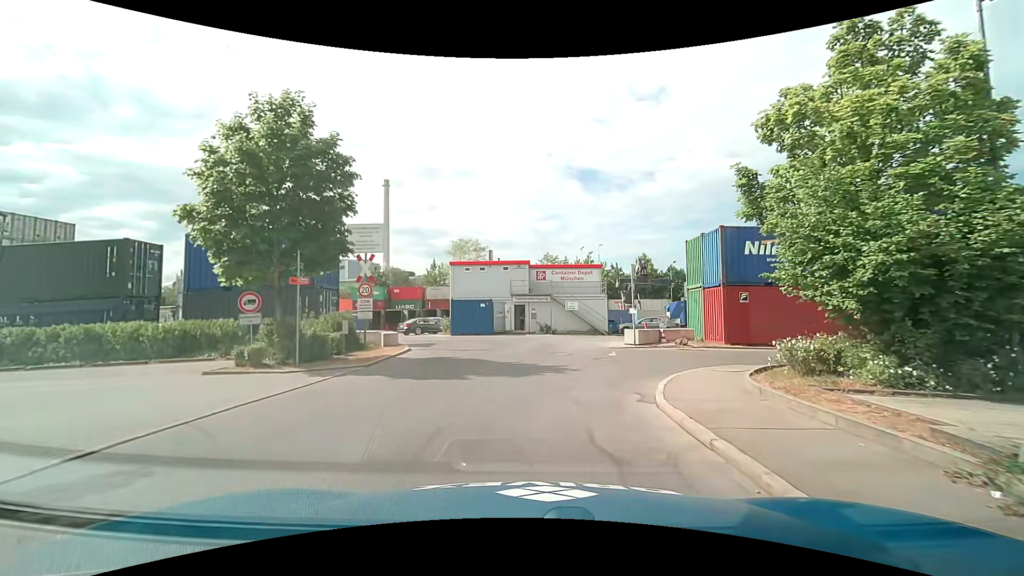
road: residential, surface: asphalt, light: Day
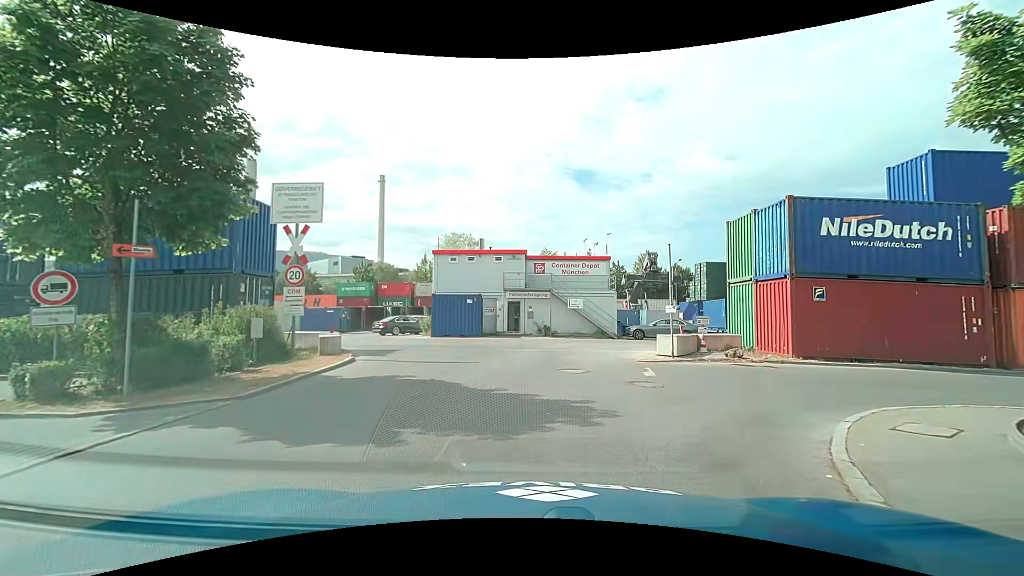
(0.0, +5.7) m; +1°
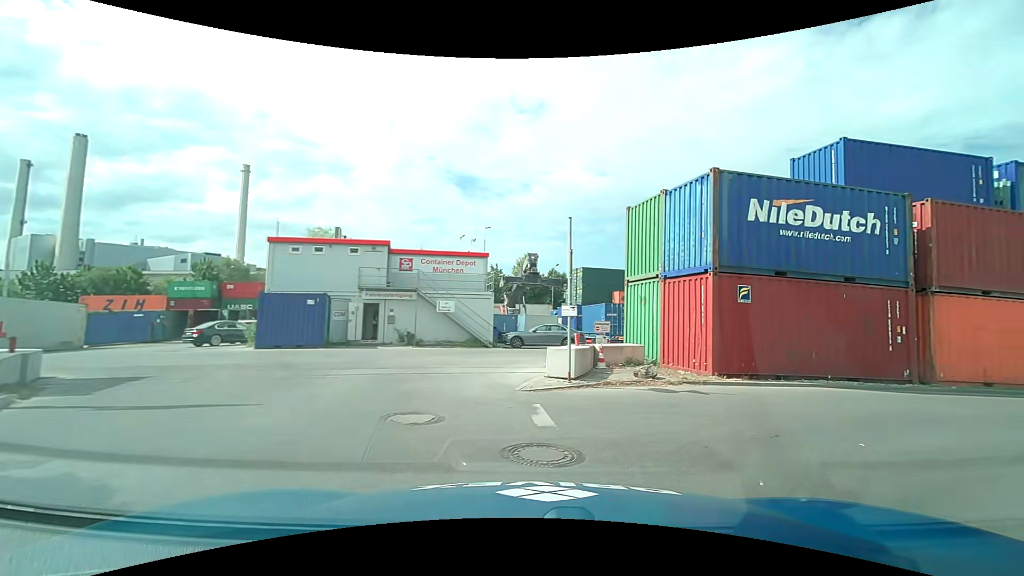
(+0.3, +5.1) m; +12°
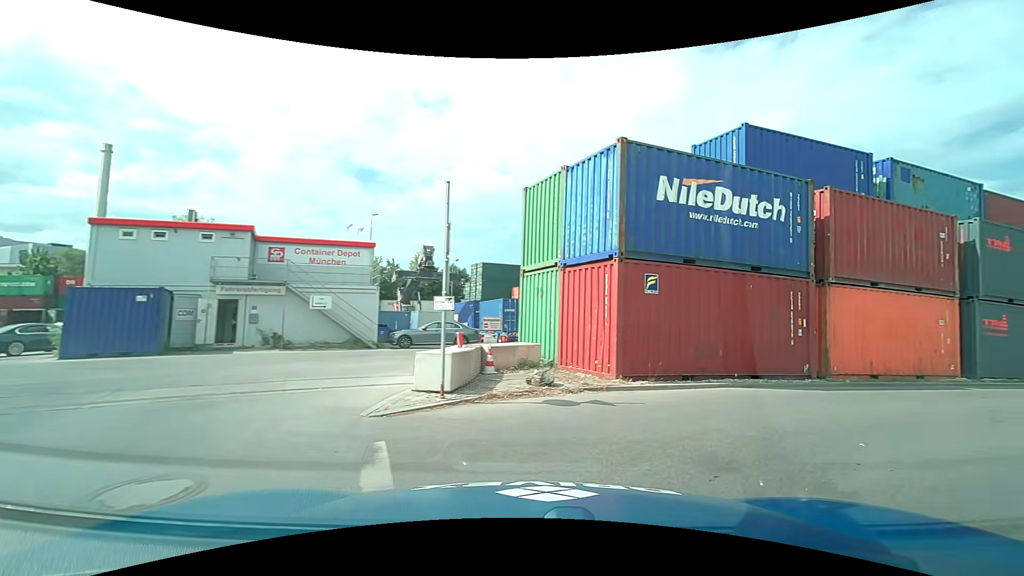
(+0.2, +2.4) m; +12°
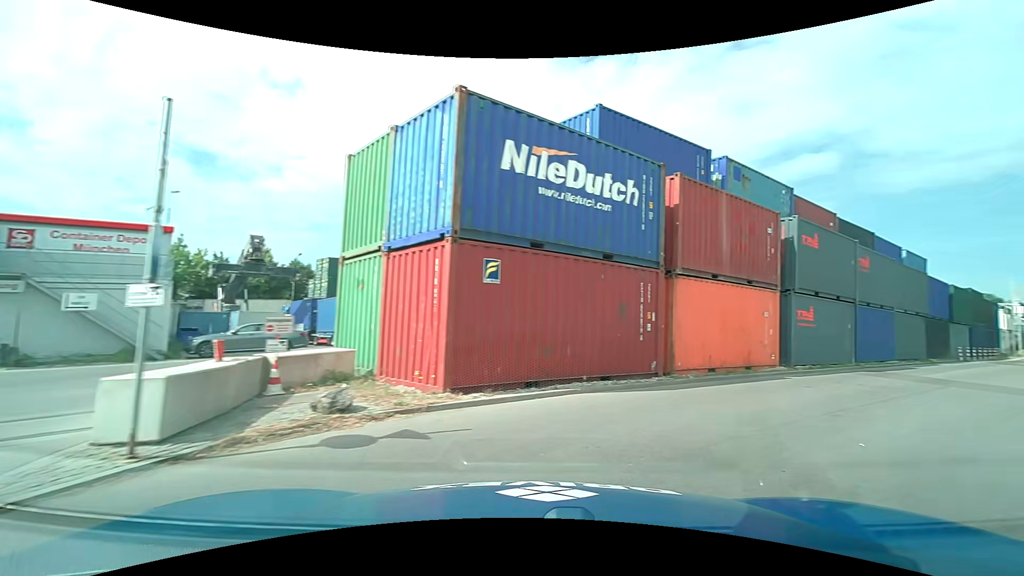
(+0.3, +2.5) m; +15°
